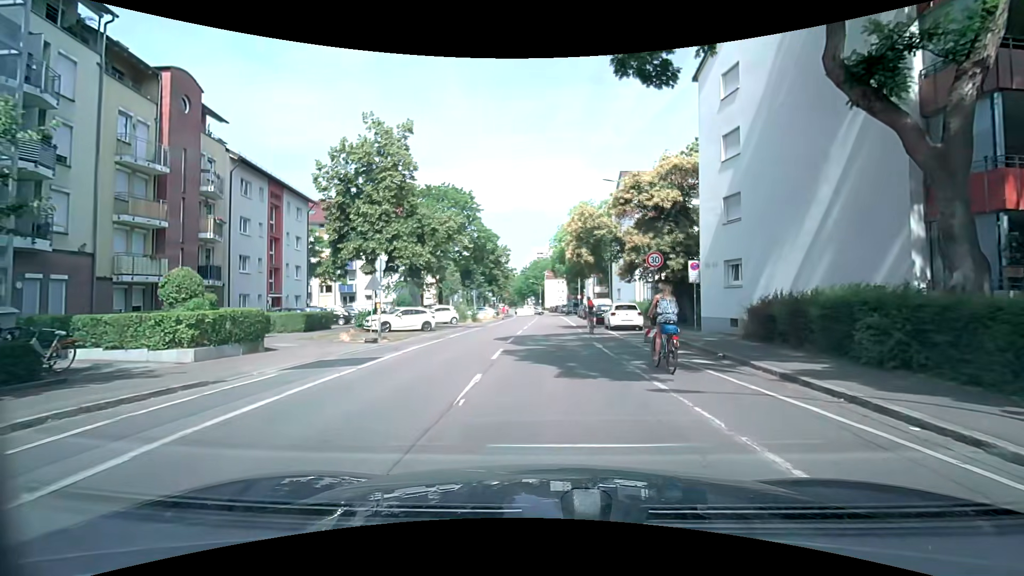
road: residential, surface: asphalt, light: Day
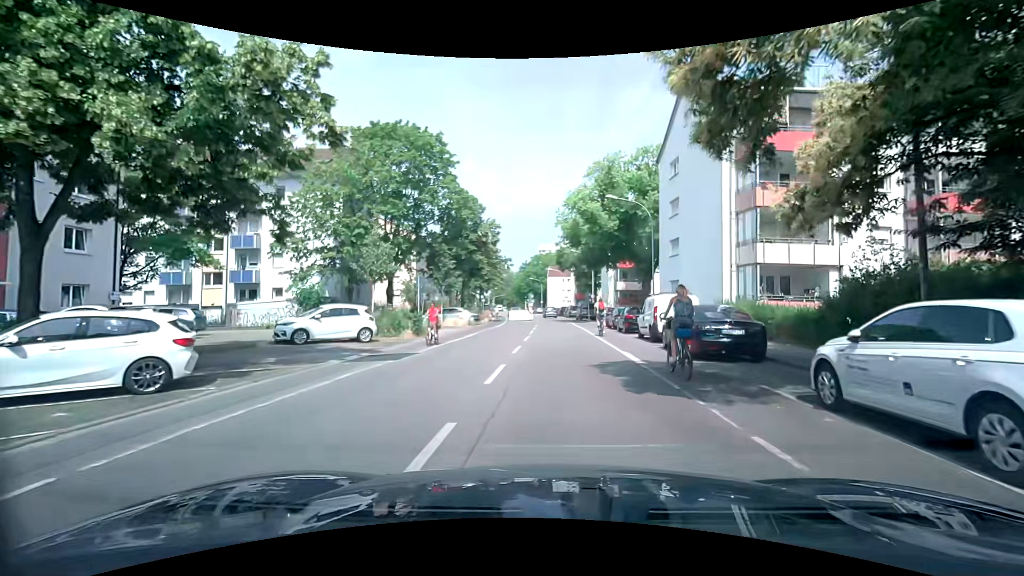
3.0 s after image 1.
(-0.1, +22.0) m; -1°
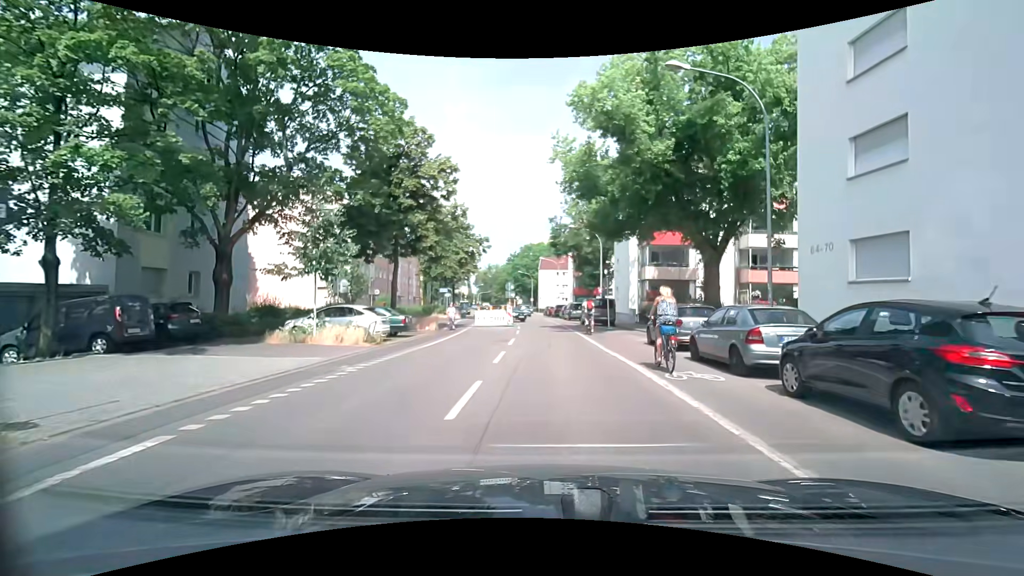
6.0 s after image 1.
(+0.5, +20.8) m; +1°
(0, +10) (0, +20) (0, +30) (0, +40) (0, +50) (-1, +60) (-2, +70) (-3, +80) (-4, +90) (-5, +100) m
